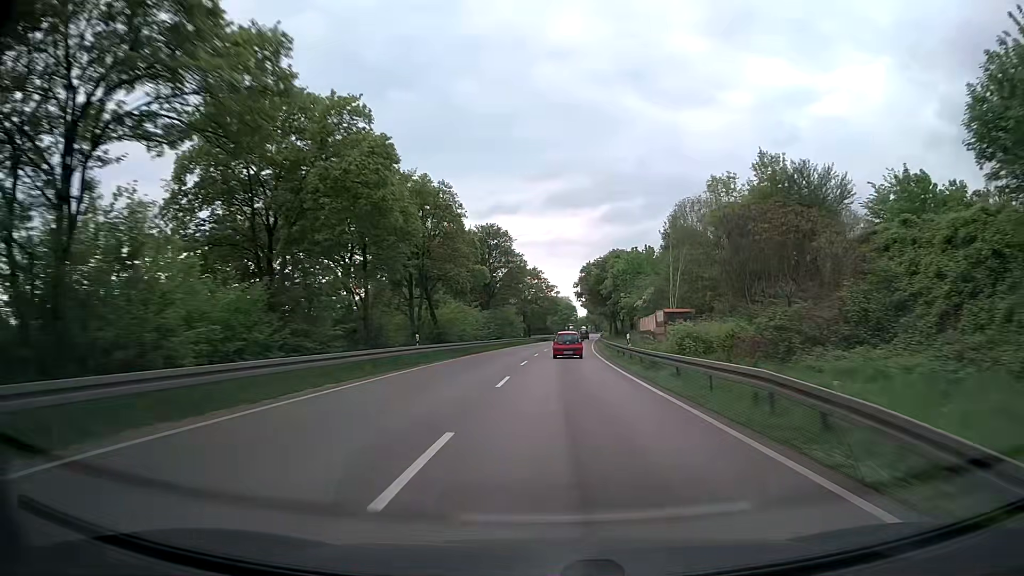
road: trunk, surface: asphalt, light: Day
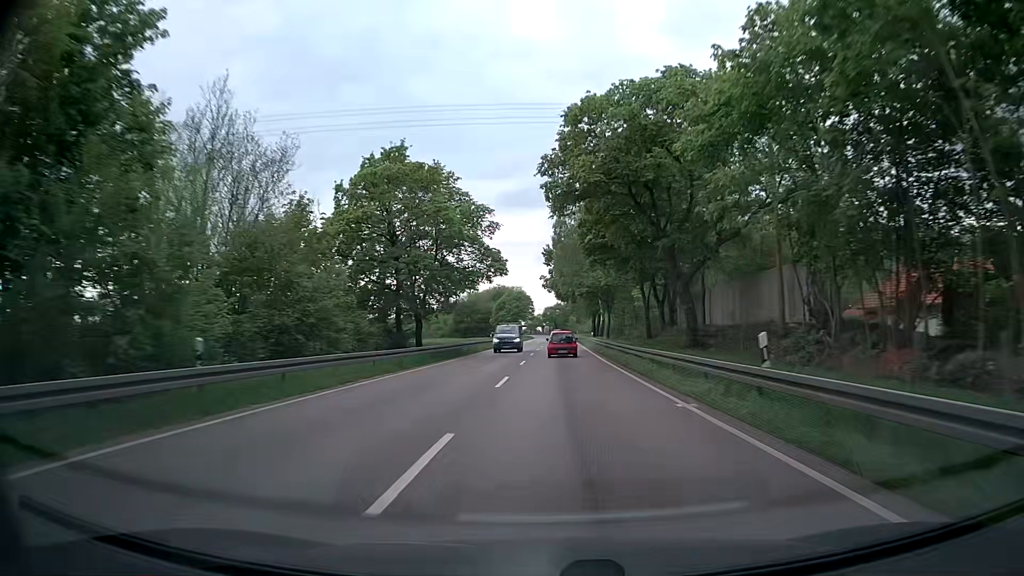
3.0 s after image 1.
(+2.7, +71.6) m; +4°
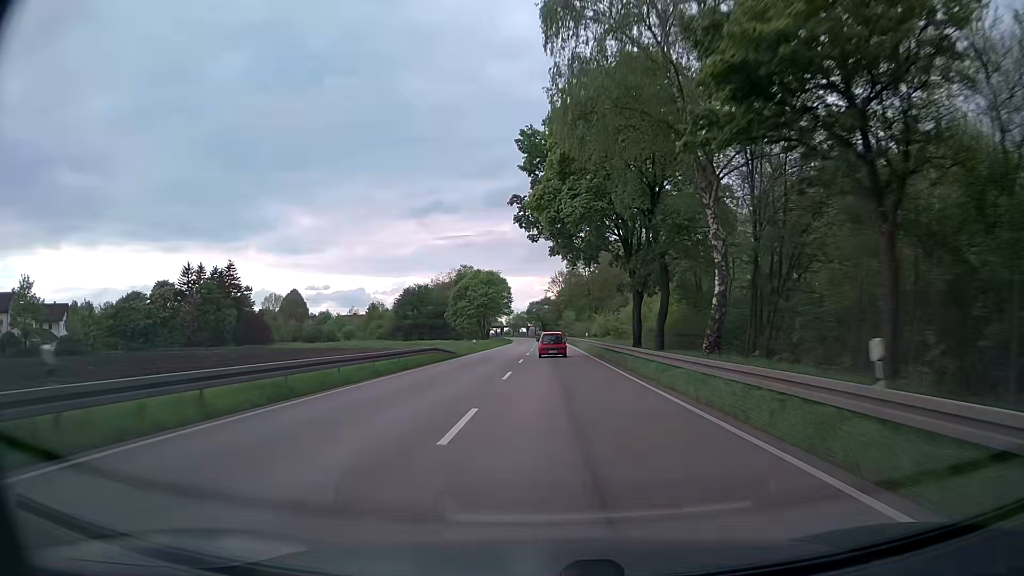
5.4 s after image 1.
(+0.6, +56.4) m; +1°
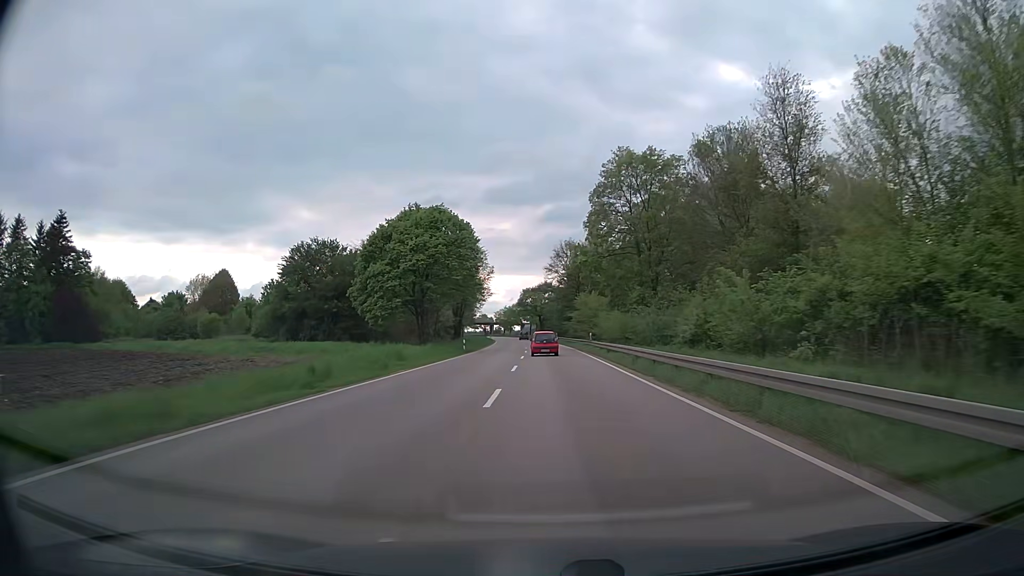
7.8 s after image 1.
(-0.4, +55.6) m; 0°
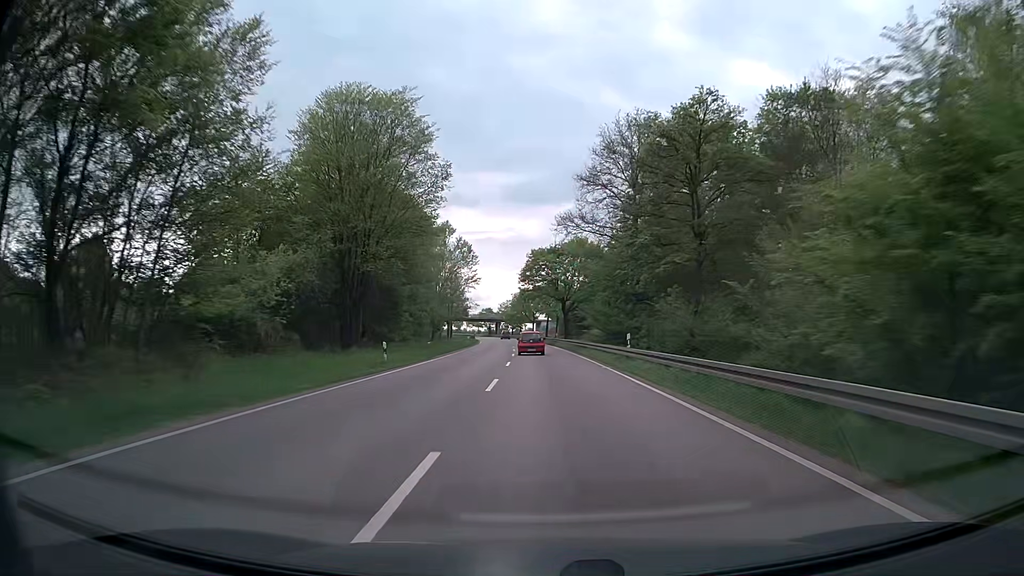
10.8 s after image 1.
(-0.4, +68.4) m; -1°
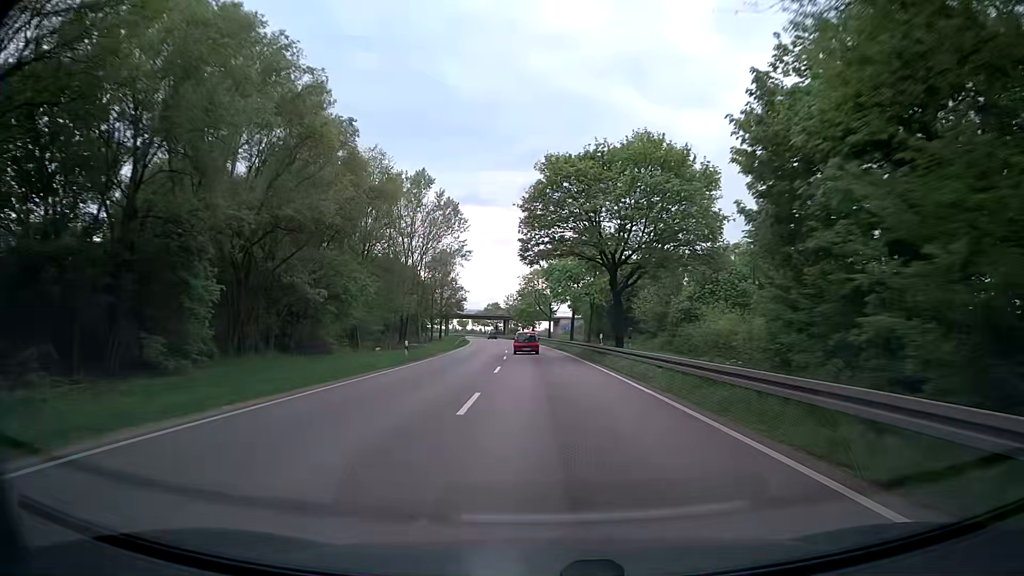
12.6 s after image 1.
(-0.6, +40.3) m; -1°
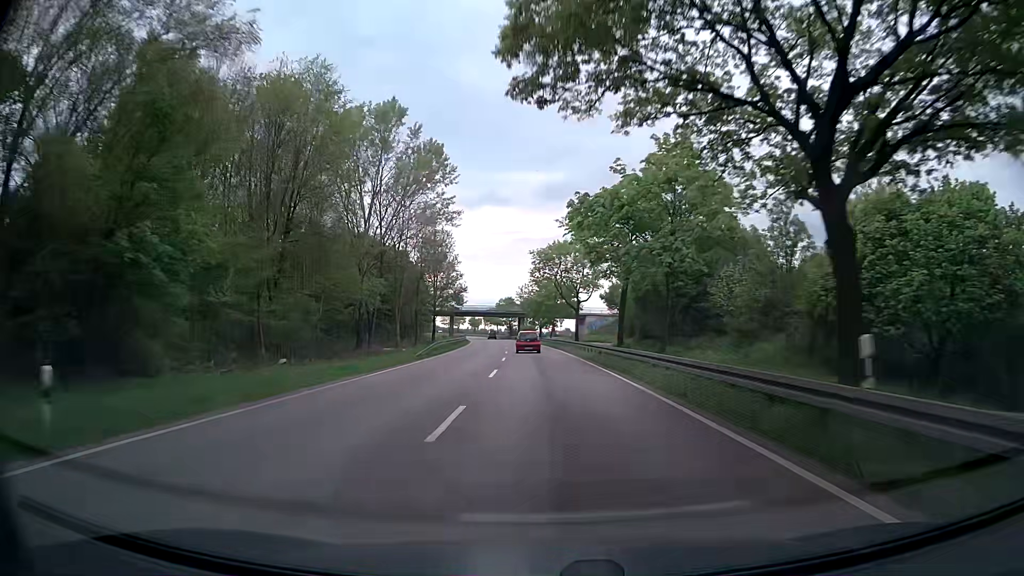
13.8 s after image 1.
(-0.4, +26.8) m; -2°
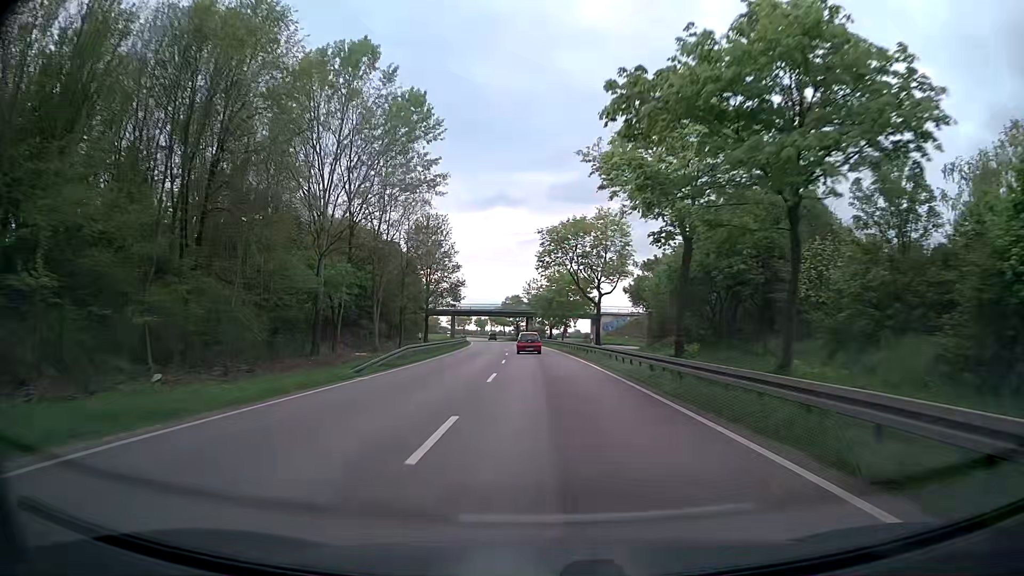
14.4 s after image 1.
(-0.1, +13.4) m; -1°
(0, +10) (0, +20) (0, +30) (-1, +40) (-1, +50) (-2, +60) (-3, +70) (-3, +80) (-4, +90) (-5, +100) m
